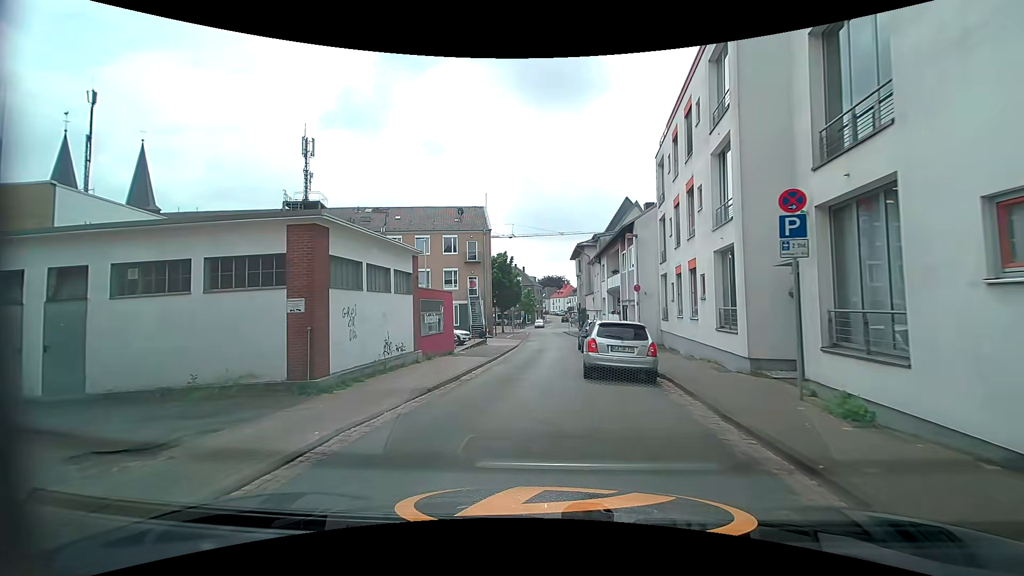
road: residential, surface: asphalt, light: Day
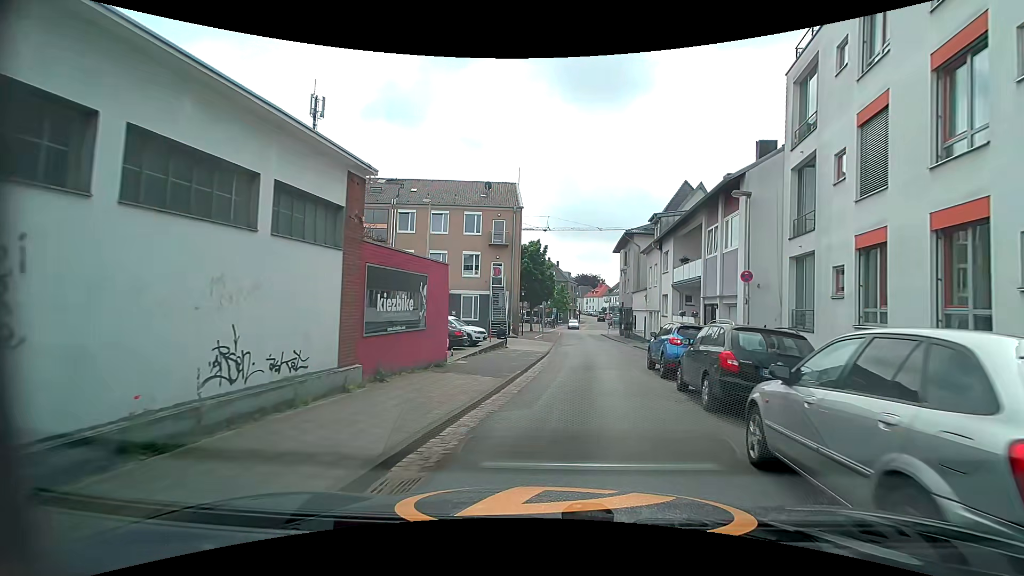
(-0.6, +9.5) m; -5°
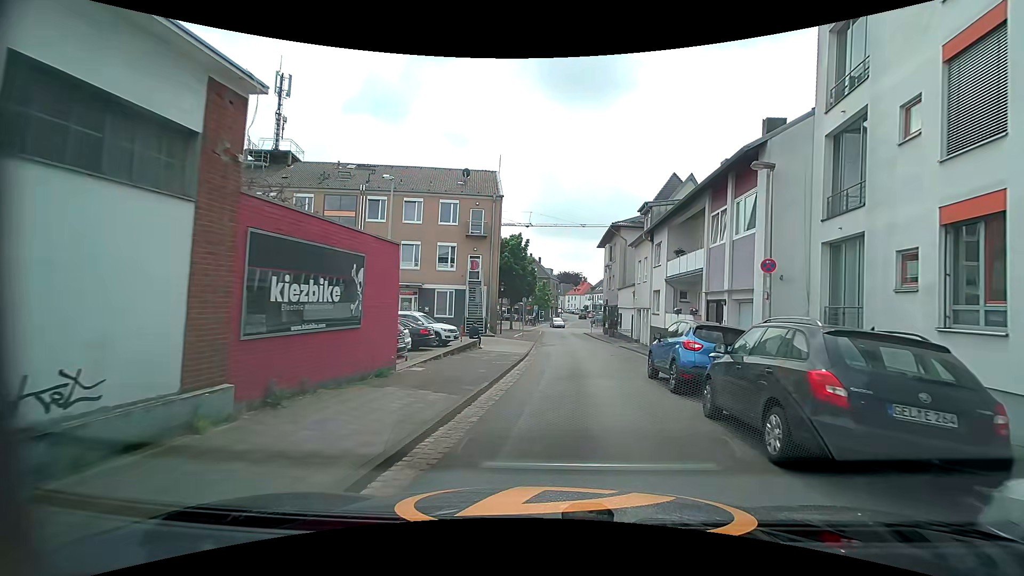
(+0.1, +3.3) m; +1°
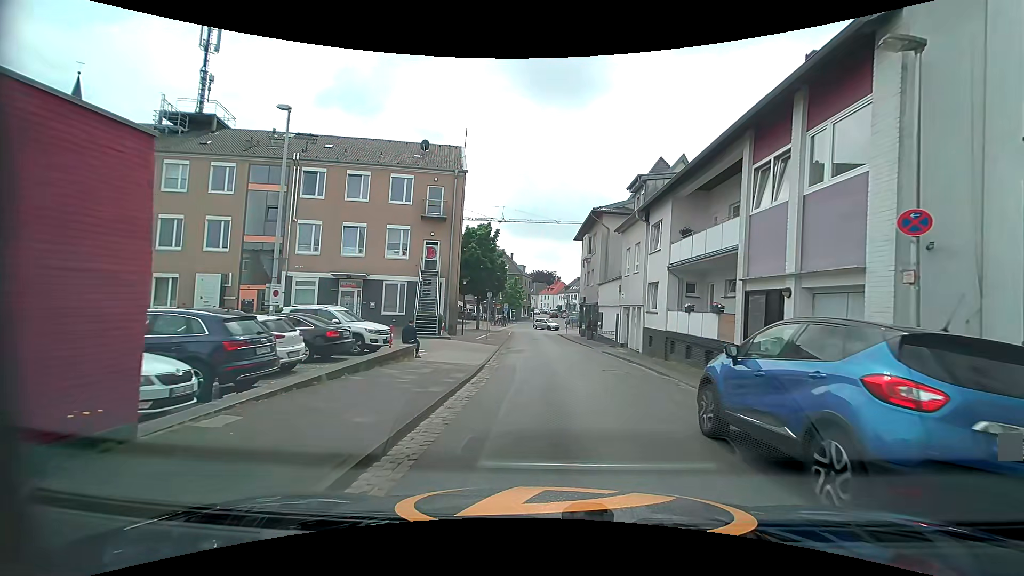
(+0.4, +6.7) m; +5°
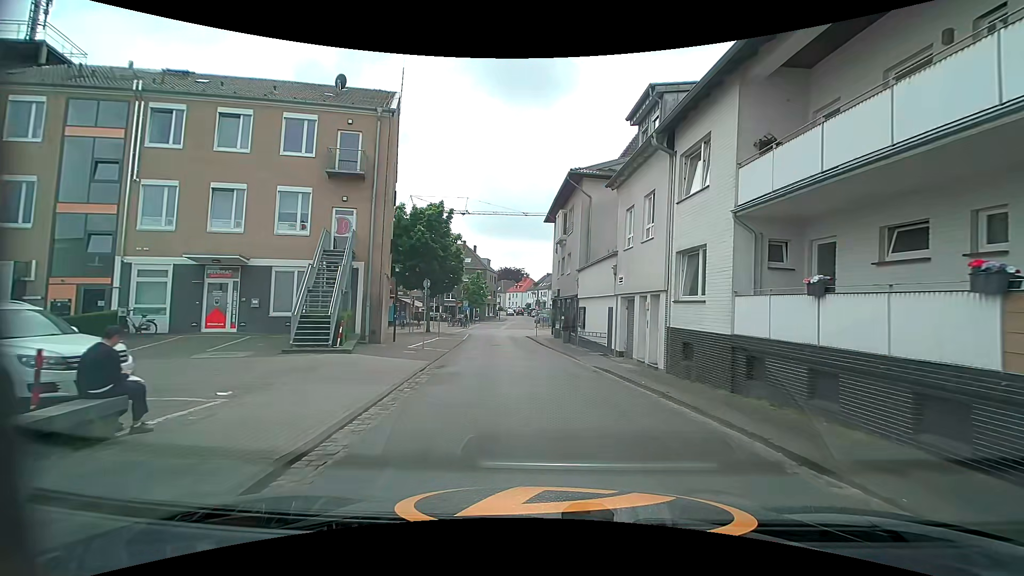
(+0.1, +10.5) m; +2°
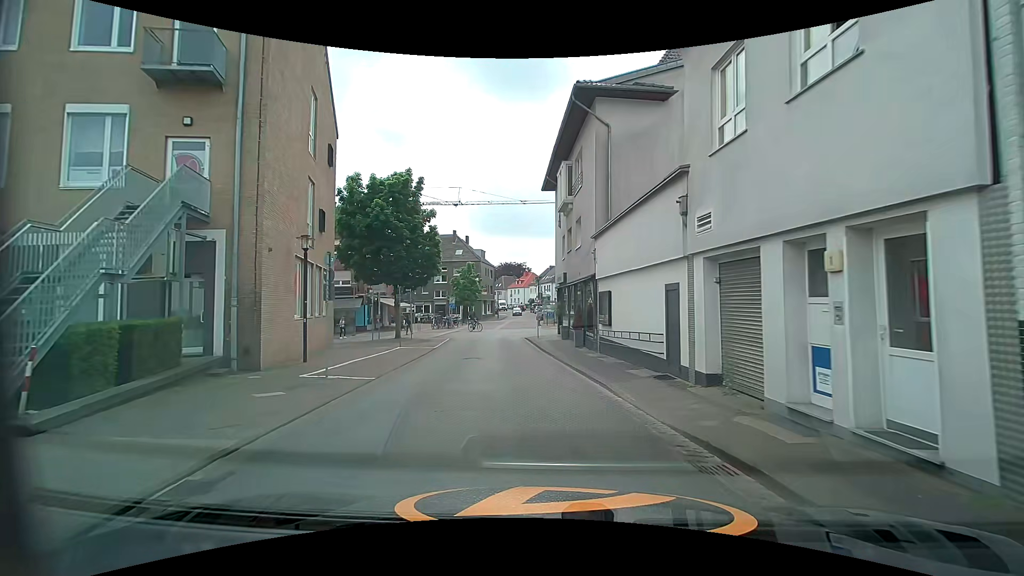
(+0.3, +10.9) m; 0°
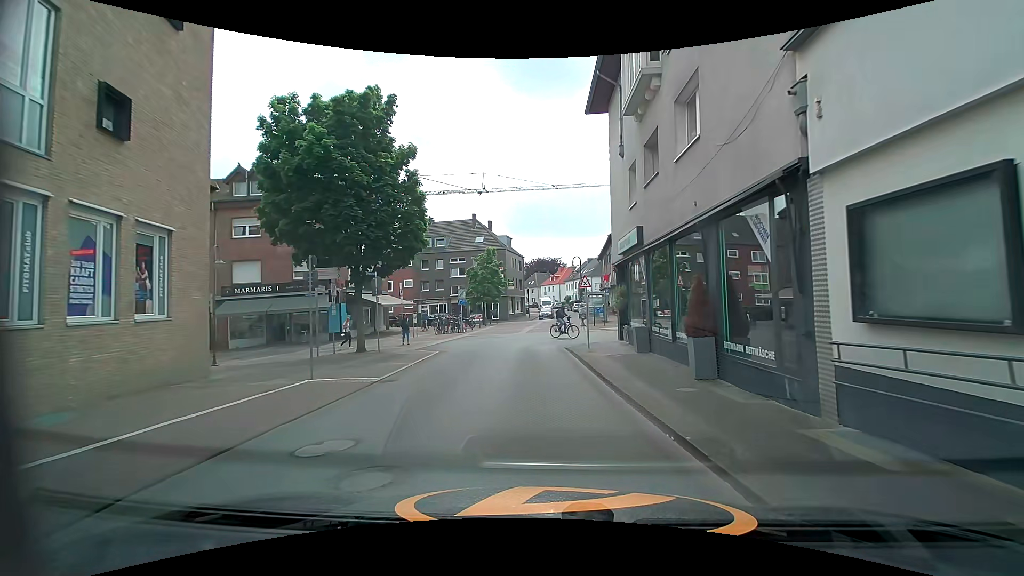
(-0.5, +14.0) m; -4°
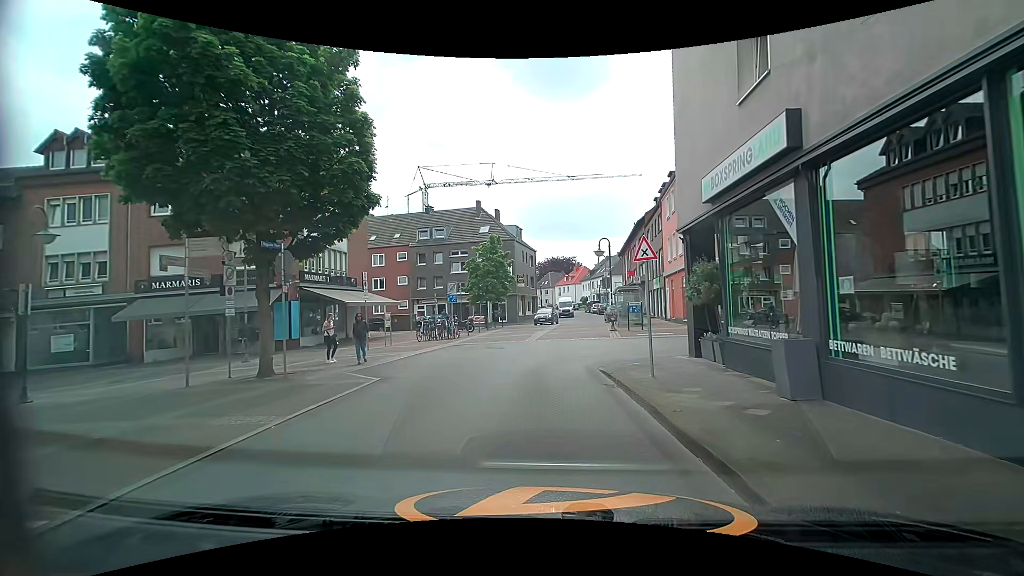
(-0.1, +8.9) m; -2°
